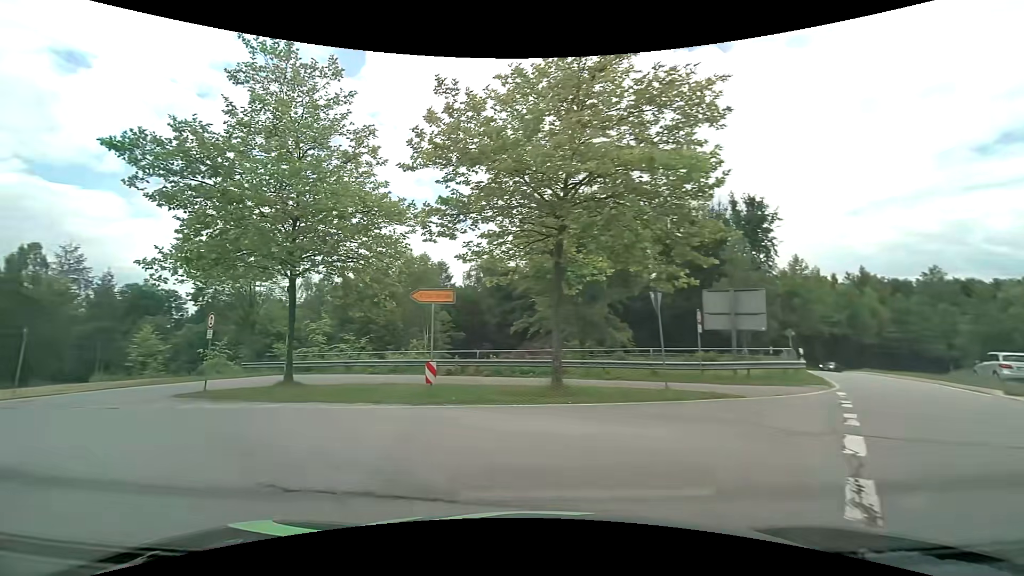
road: primary_link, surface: asphalt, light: Day
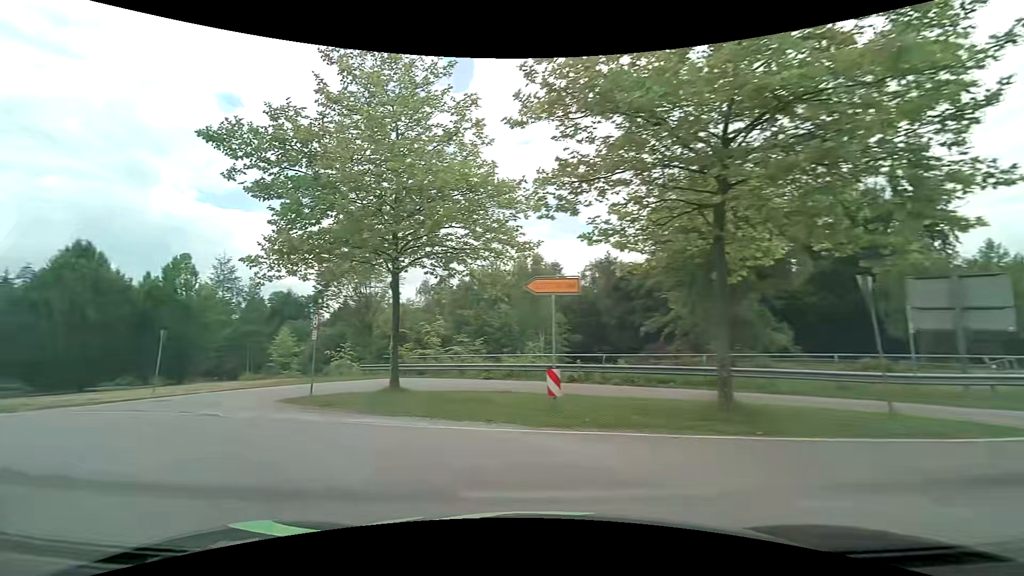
(-0.3, +3.1) m; -13°
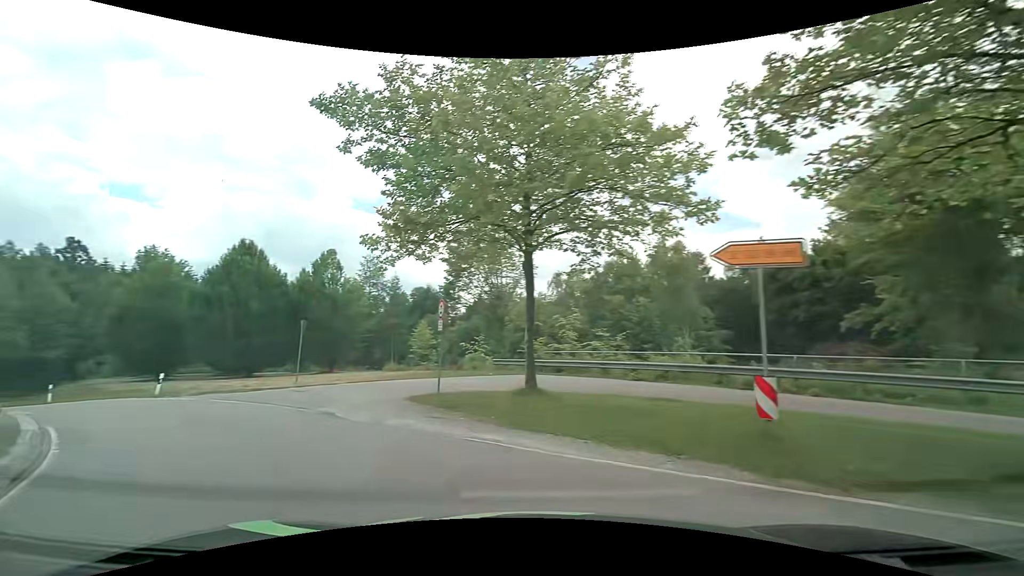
(-0.4, +3.0) m; -15°
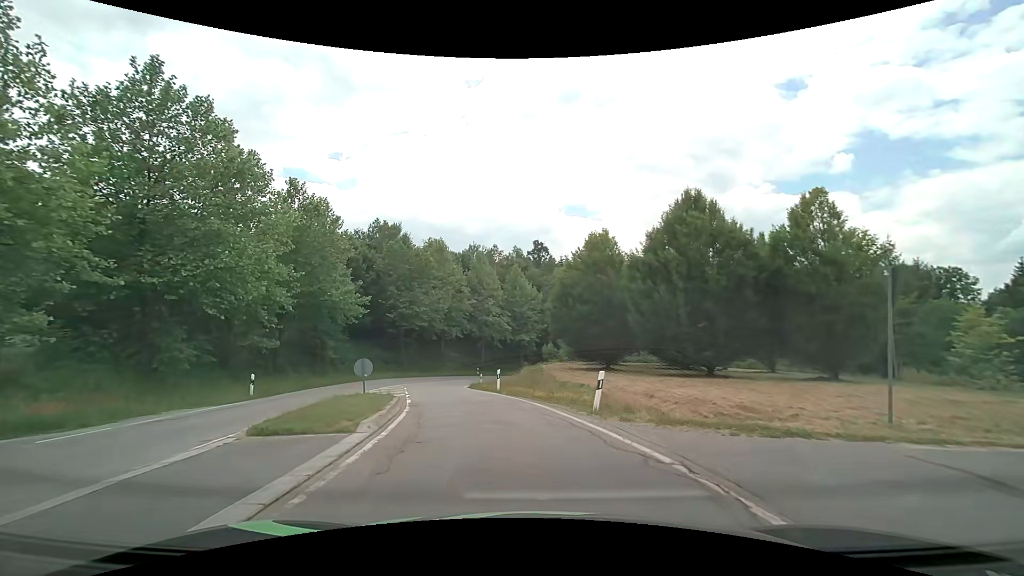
(-6.9, +11.9) m; -46°
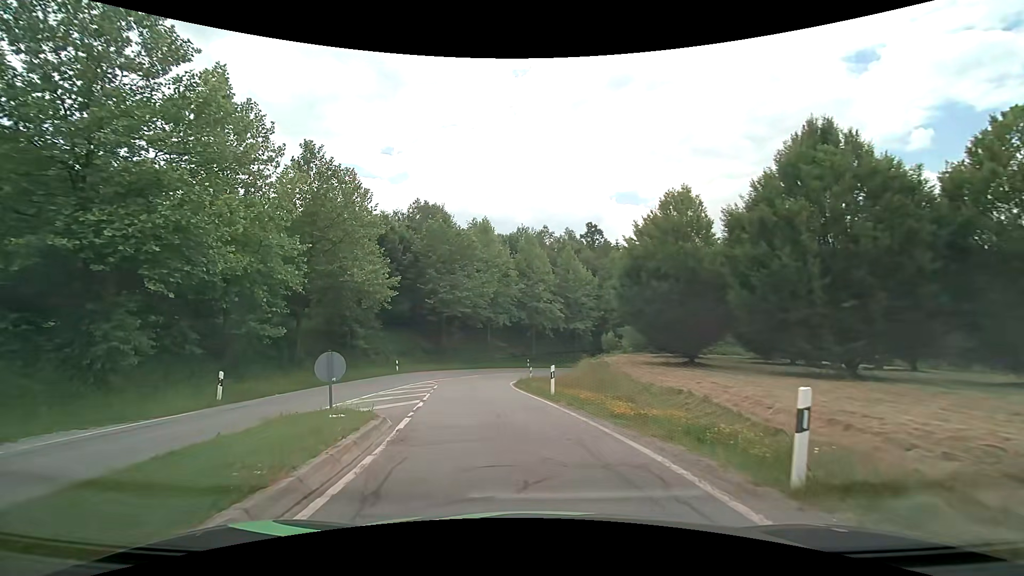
(-0.3, +7.1) m; -6°
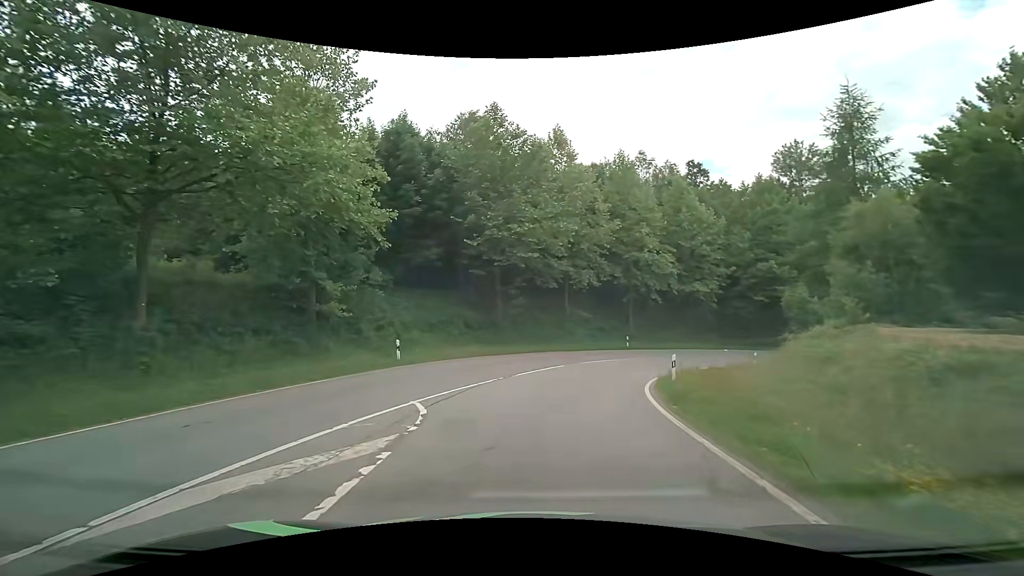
(-2.1, +21.2) m; -7°
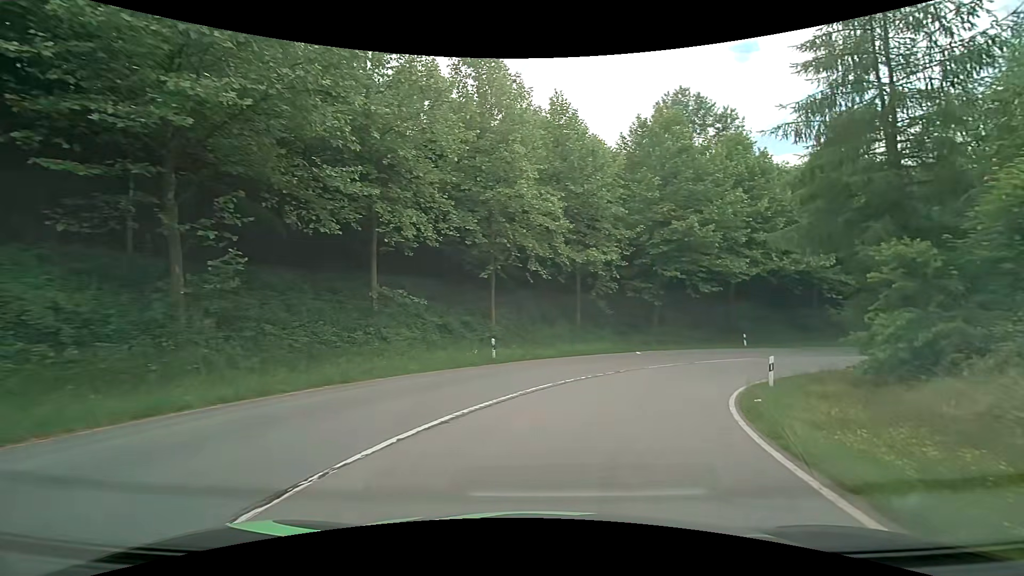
(+2.4, +21.2) m; +17°
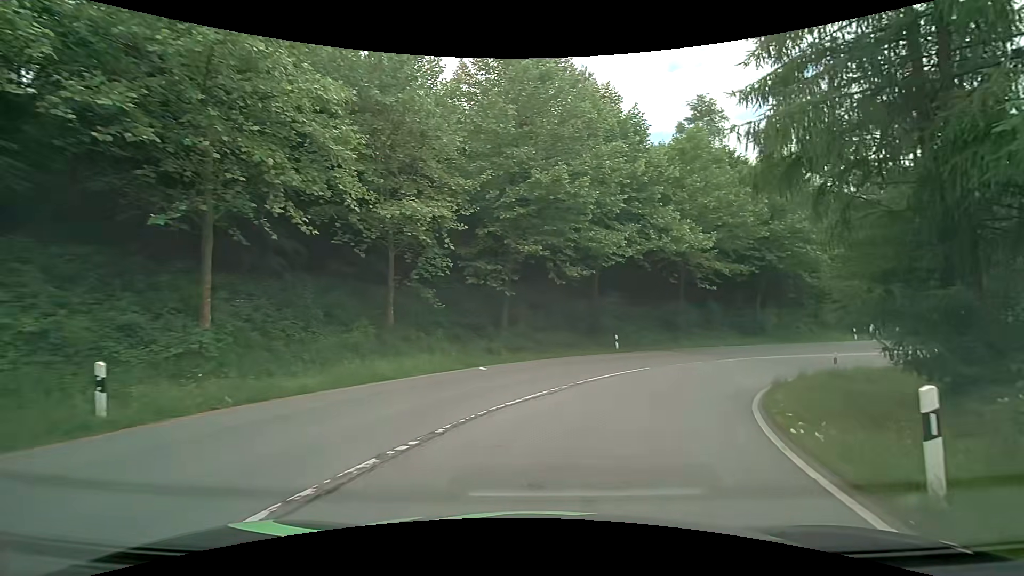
(+2.1, +12.5) m; +19°
(+1, +10) (+5, +19) (+11, +27) (+20, +32) (+29, +34) (+38, +30) (+43, +22) (+46, +12) (+48, +2) (+50, -7) m
